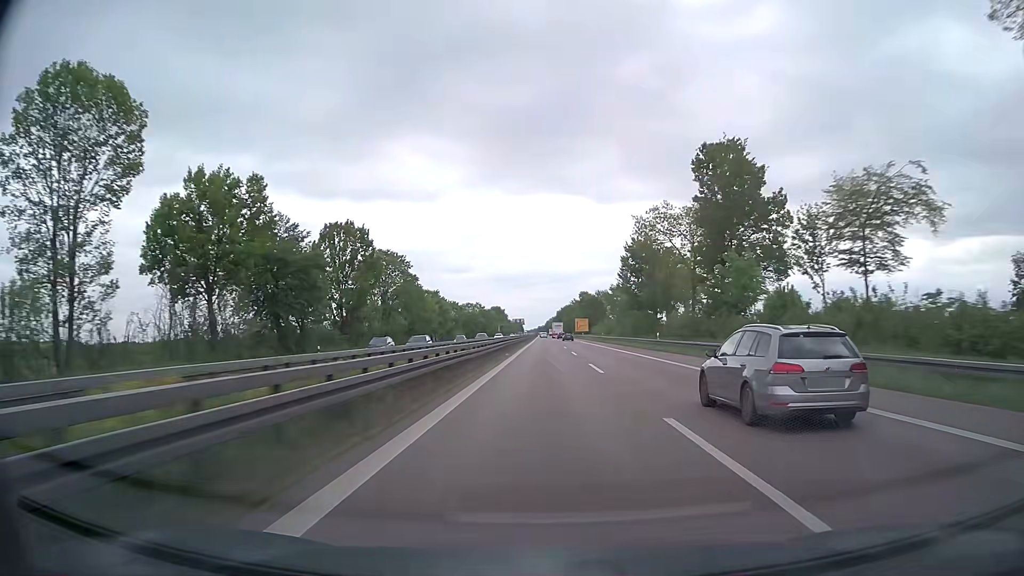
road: trunk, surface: asphalt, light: Day
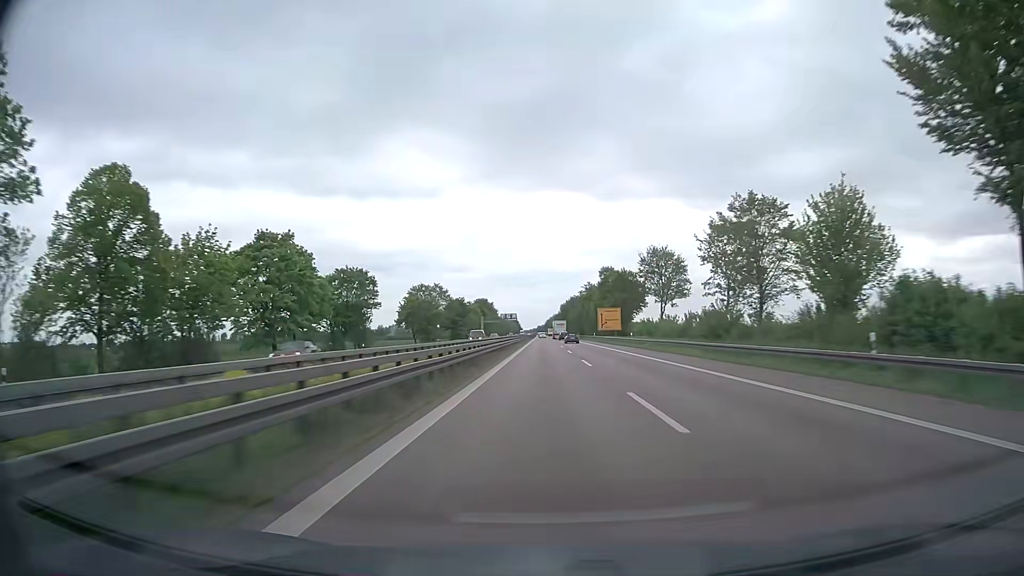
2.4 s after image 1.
(0.0, +85.2) m; 0°
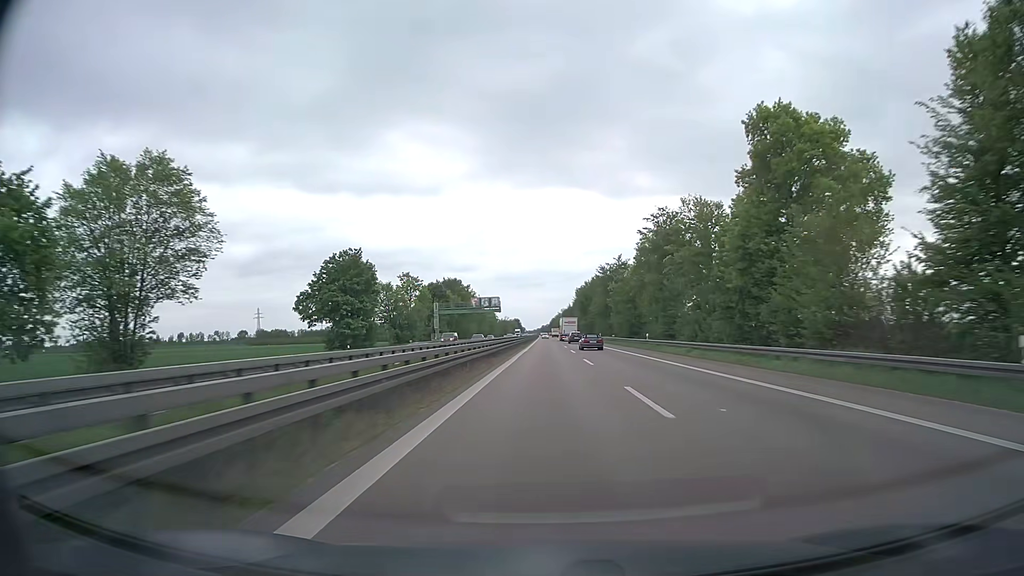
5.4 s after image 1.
(-0.5, +106.0) m; 0°
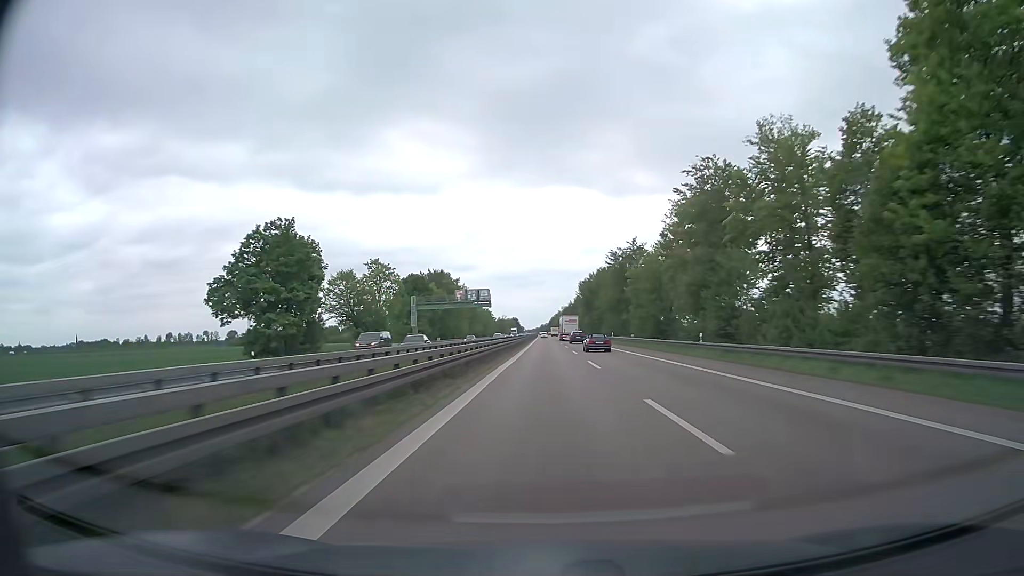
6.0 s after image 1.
(0.0, +21.2) m; 0°
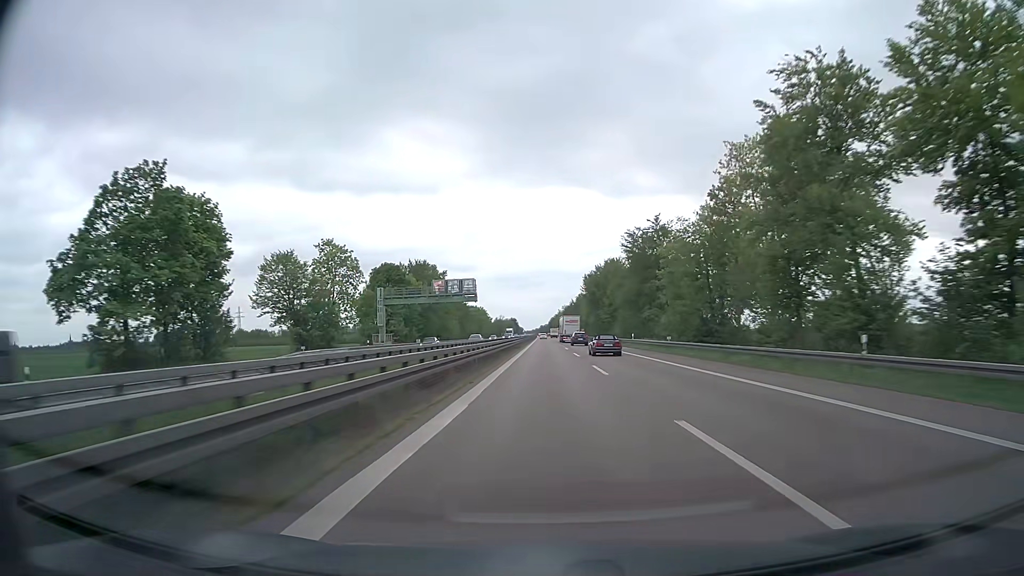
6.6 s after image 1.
(0.0, +21.2) m; 0°
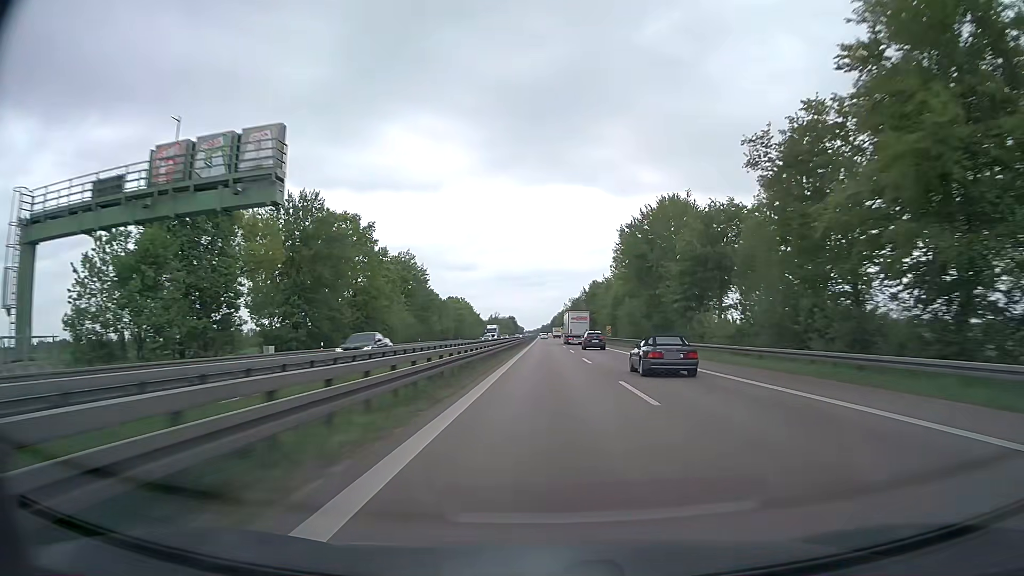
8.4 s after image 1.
(0.0, +63.4) m; 0°
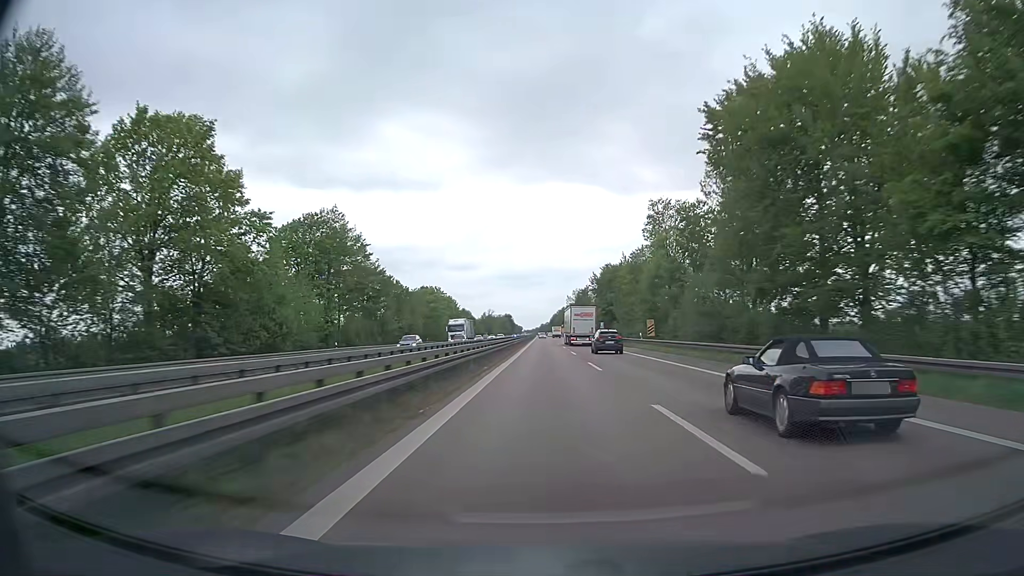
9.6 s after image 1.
(0.0, +42.2) m; 0°
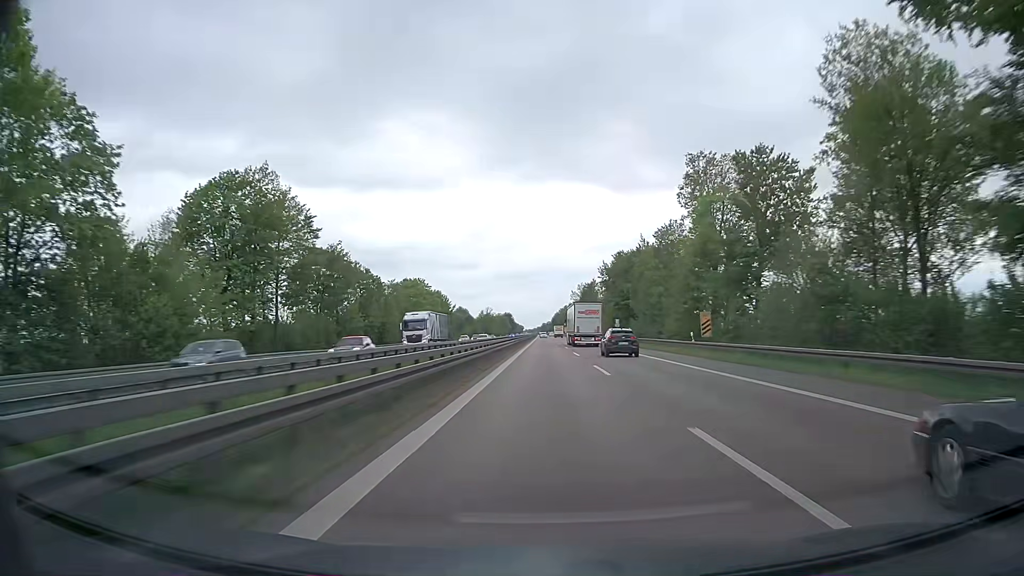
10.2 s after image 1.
(0.0, +21.1) m; 0°
(0, +10) (0, +20) (0, +30) (0, +40) (0, +50) (0, +60) (0, +70) (0, +80) (0, +90) (0, +100) m
